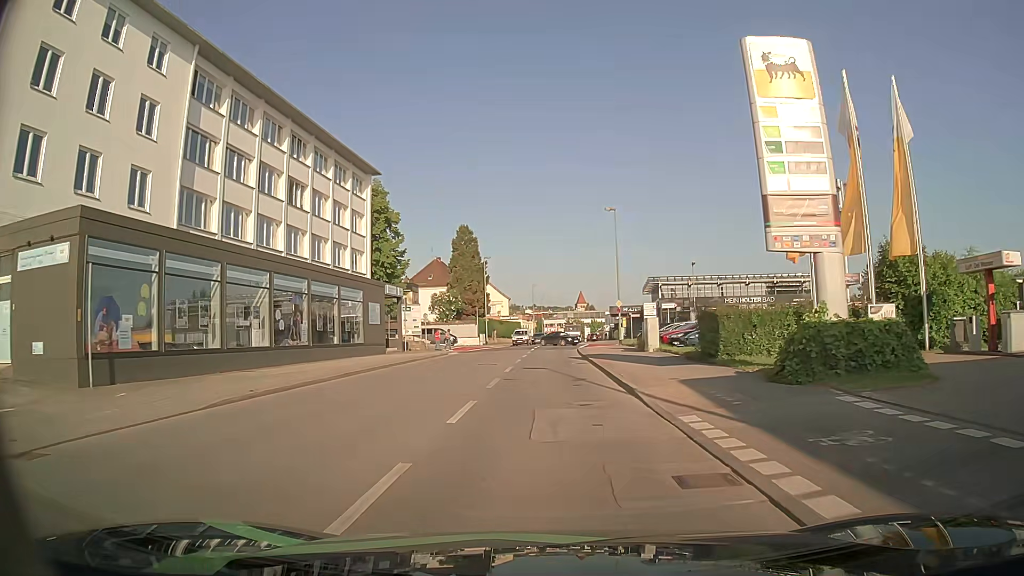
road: tertiary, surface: asphalt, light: Day
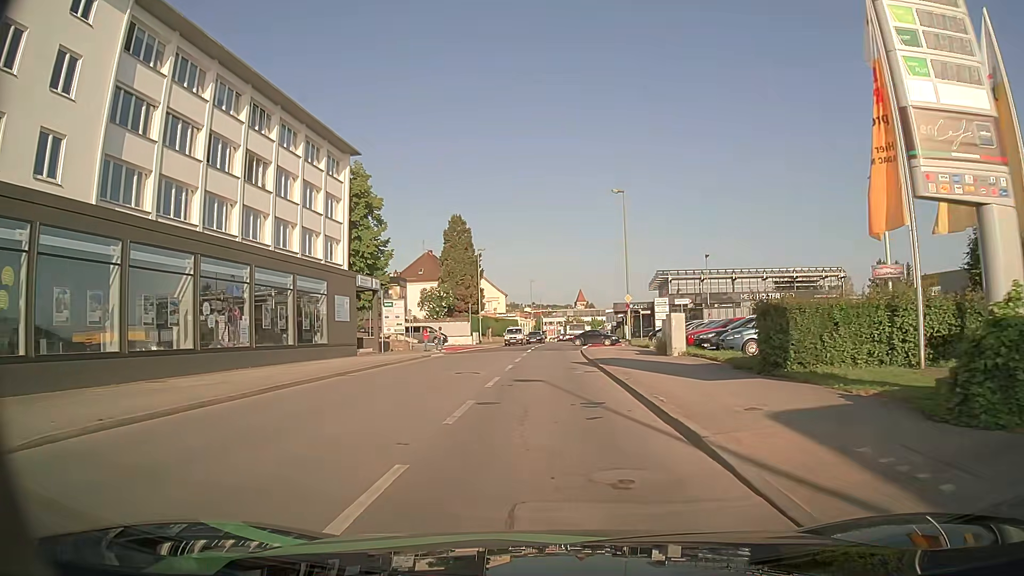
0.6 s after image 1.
(0.0, +6.2) m; 0°
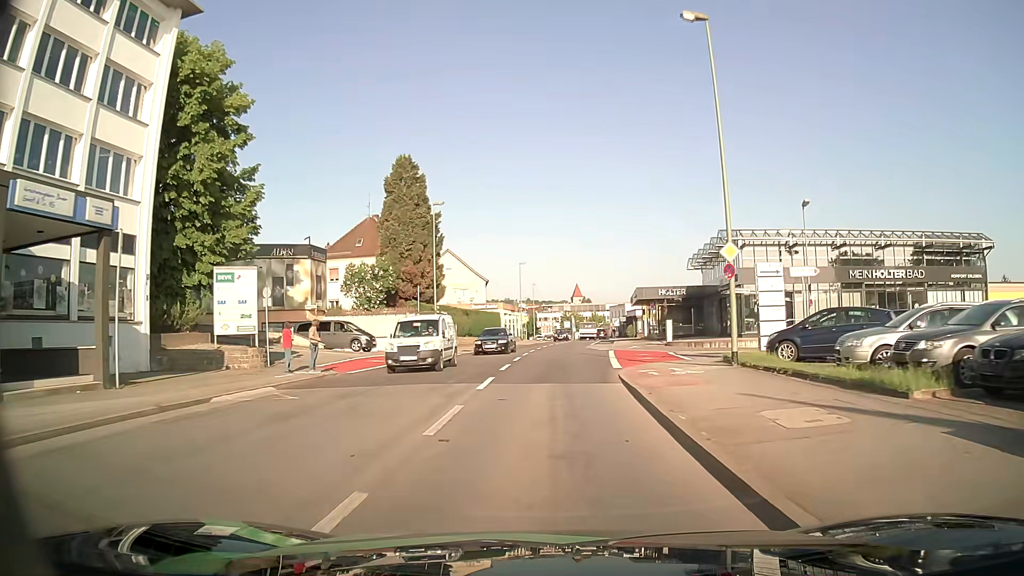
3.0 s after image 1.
(+0.1, +25.7) m; +1°
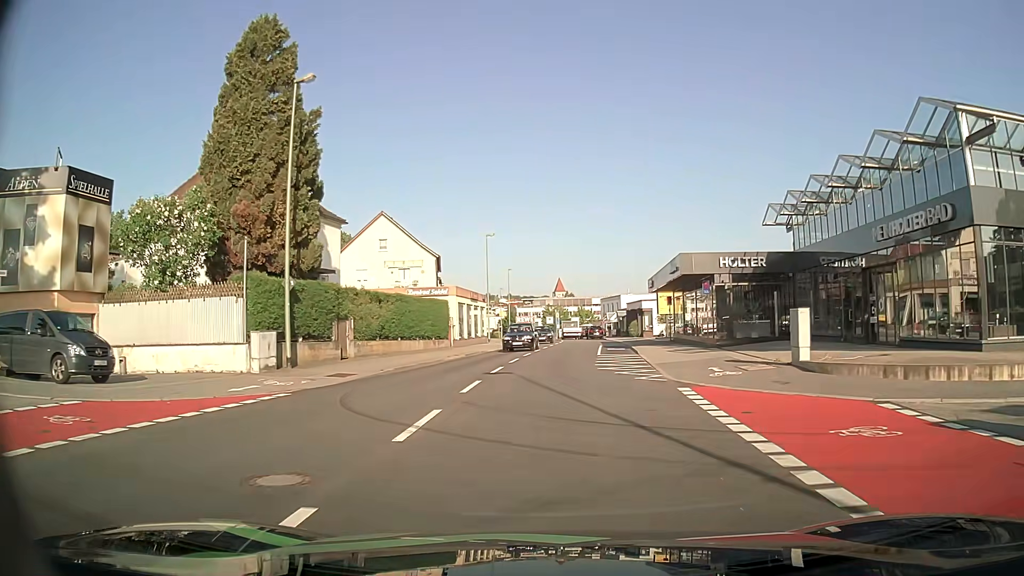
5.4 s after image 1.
(+0.2, +24.5) m; +1°
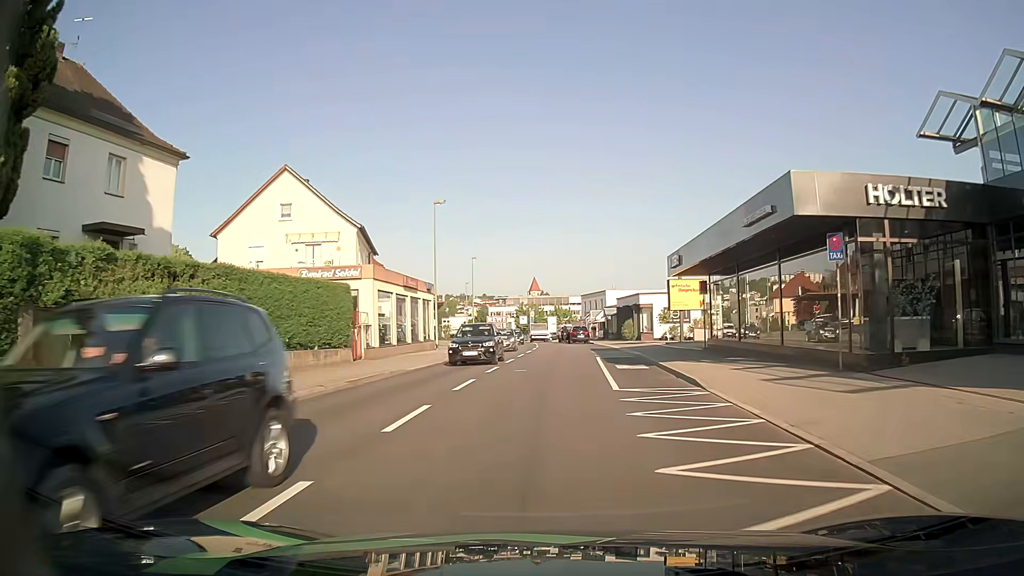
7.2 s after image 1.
(+0.3, +17.0) m; +2°
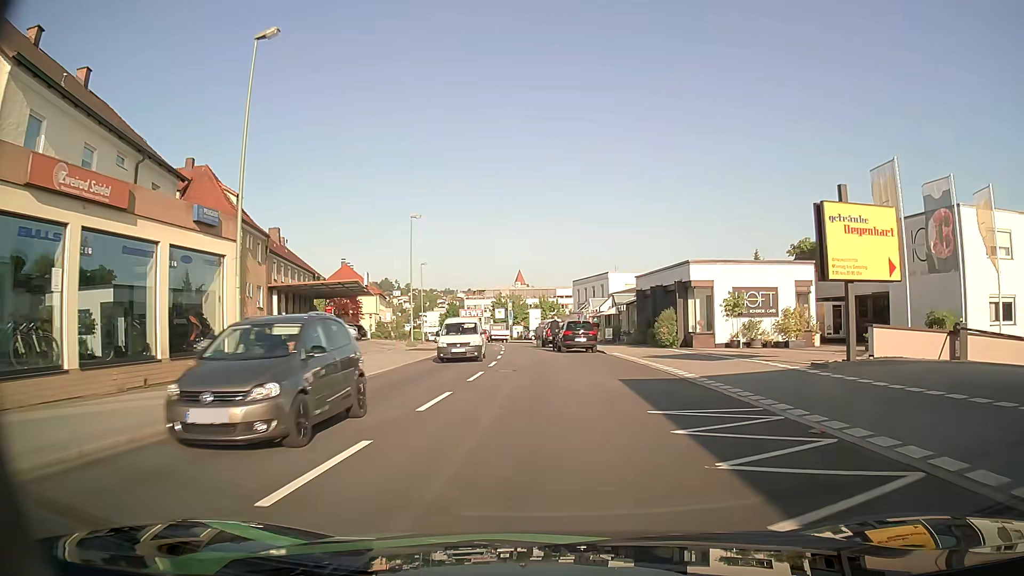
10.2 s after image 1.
(+0.5, +27.9) m; +1°
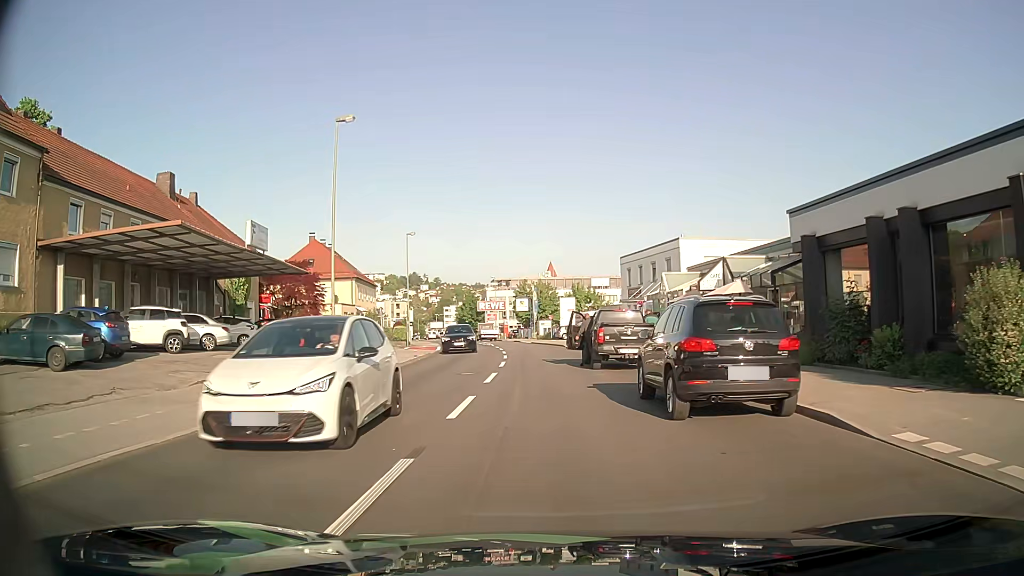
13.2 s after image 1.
(-0.6, +25.1) m; -3°
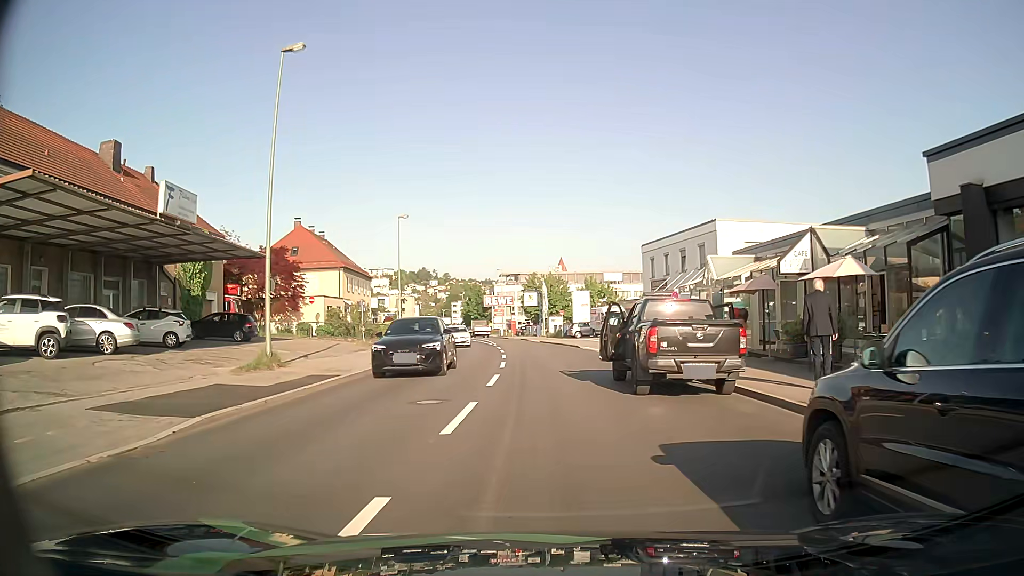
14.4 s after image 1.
(-0.1, +7.5) m; 0°
